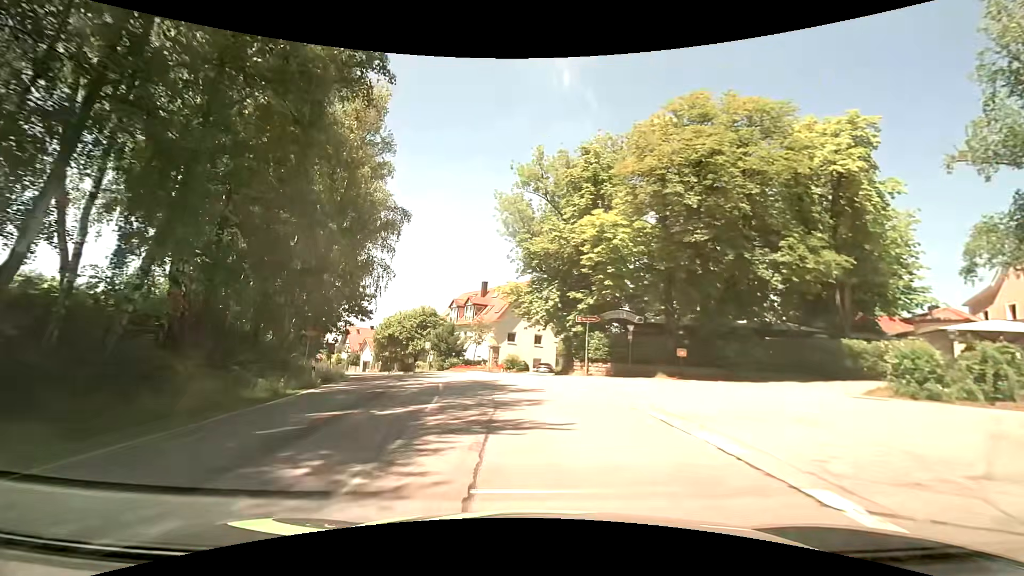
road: tertiary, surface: asphalt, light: Day
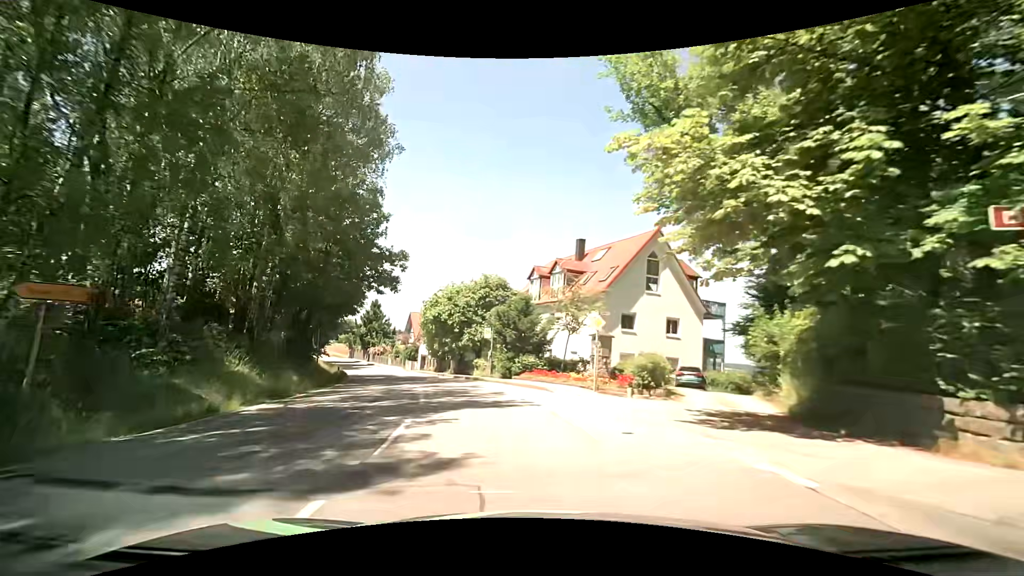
(-1.7, +21.9) m; -10°
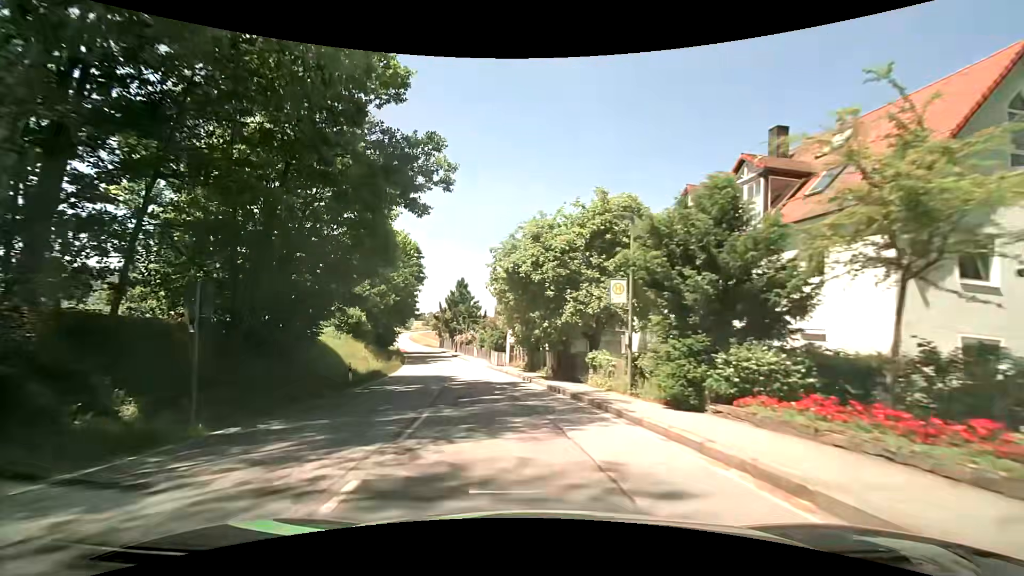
(-1.7, +18.2) m; -11°
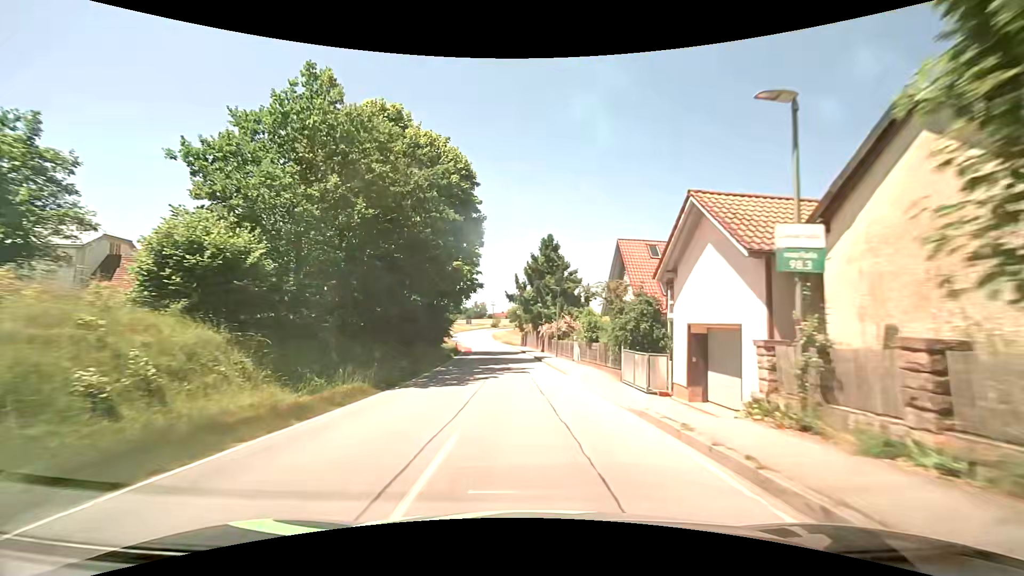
(-3.9, +28.1) m; -12°
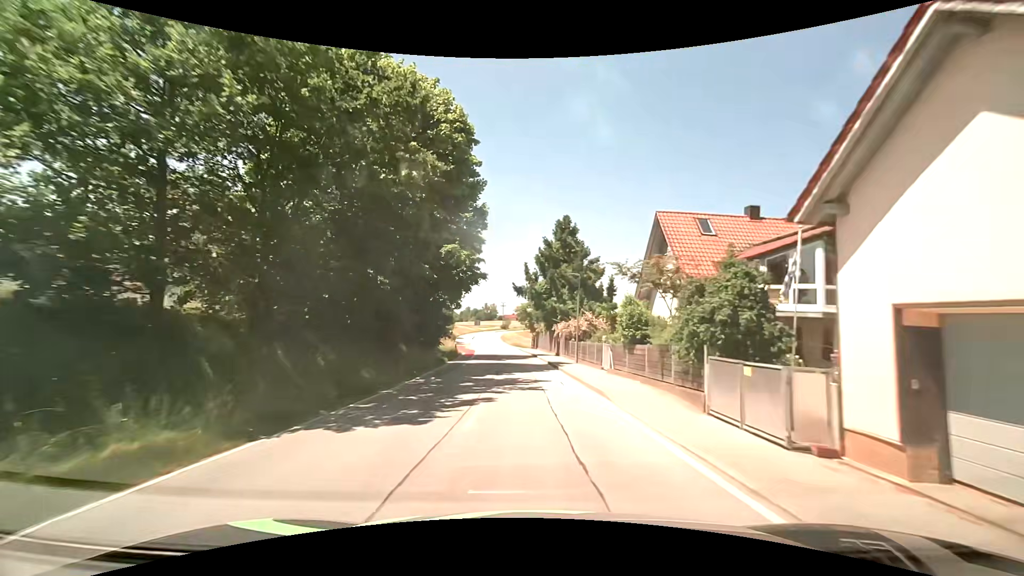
(-0.2, +7.8) m; -1°
